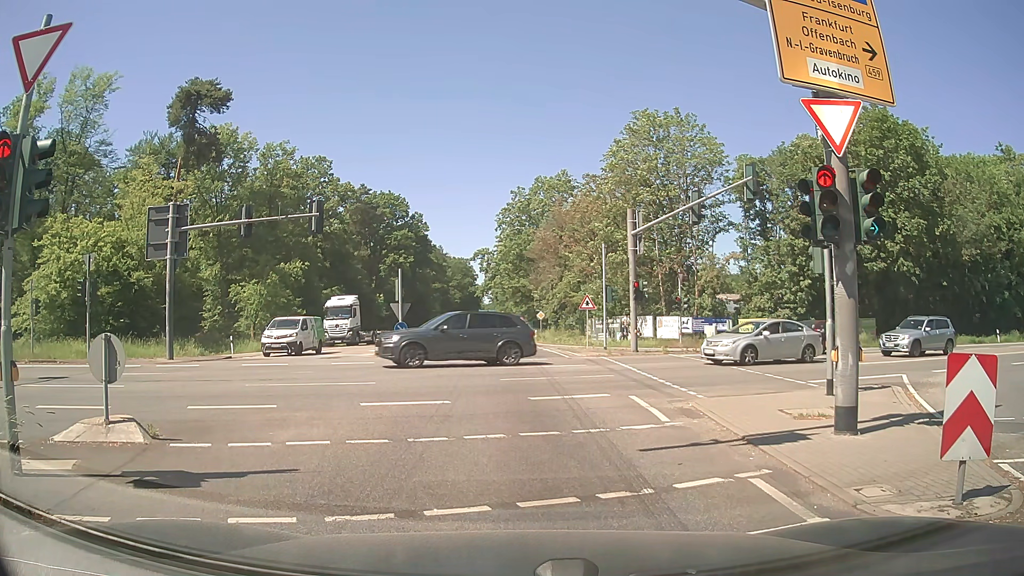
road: secondary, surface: asphalt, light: Day
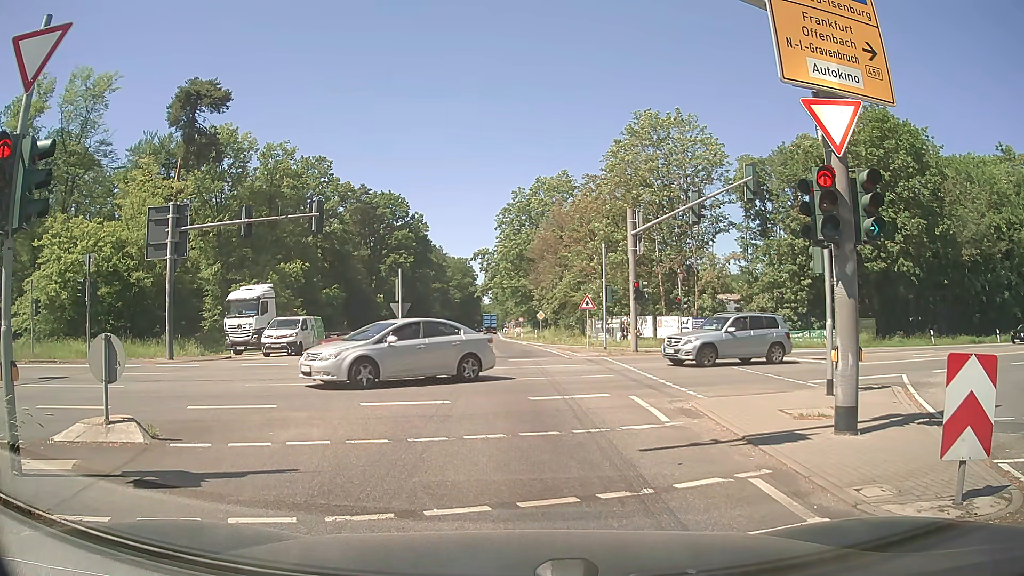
(0.0, 0.0) m; 0°
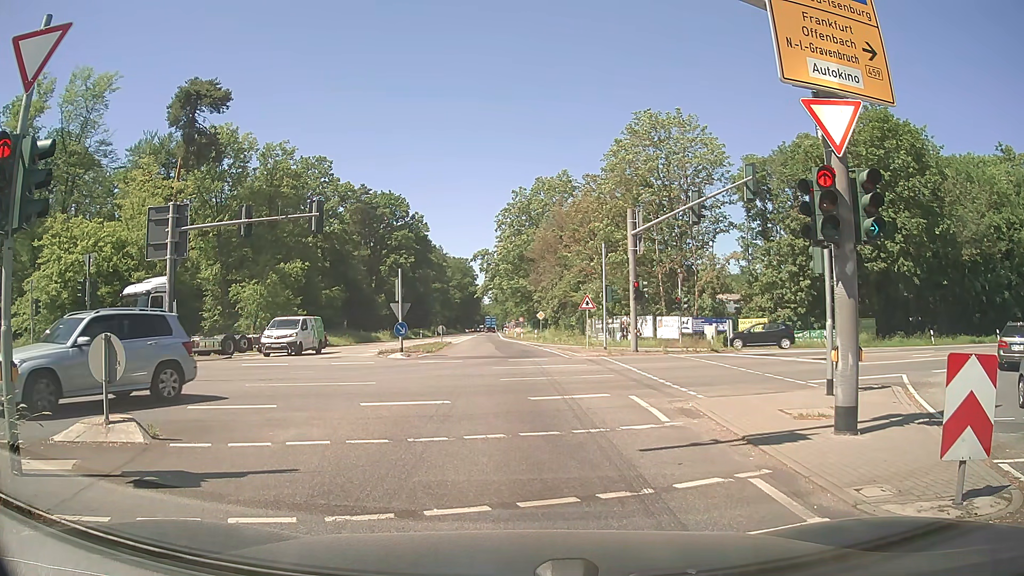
(0.0, 0.0) m; 0°
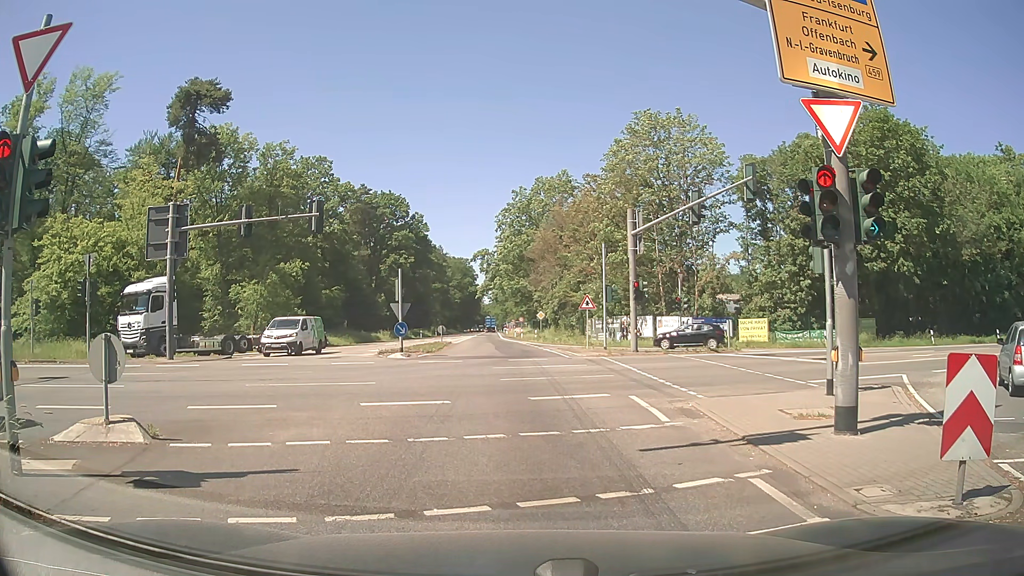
(0.0, 0.0) m; 0°
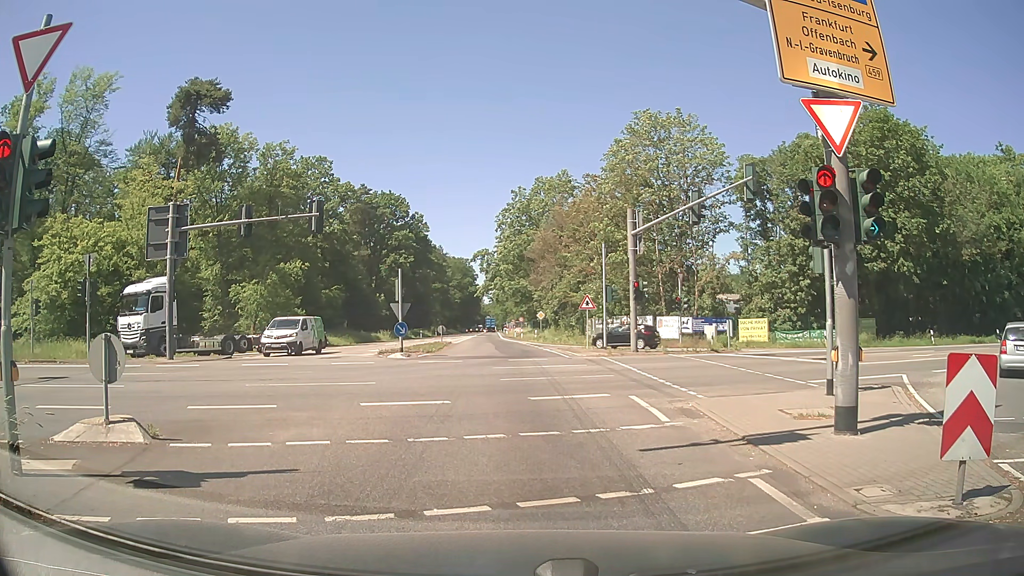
(0.0, 0.0) m; 0°
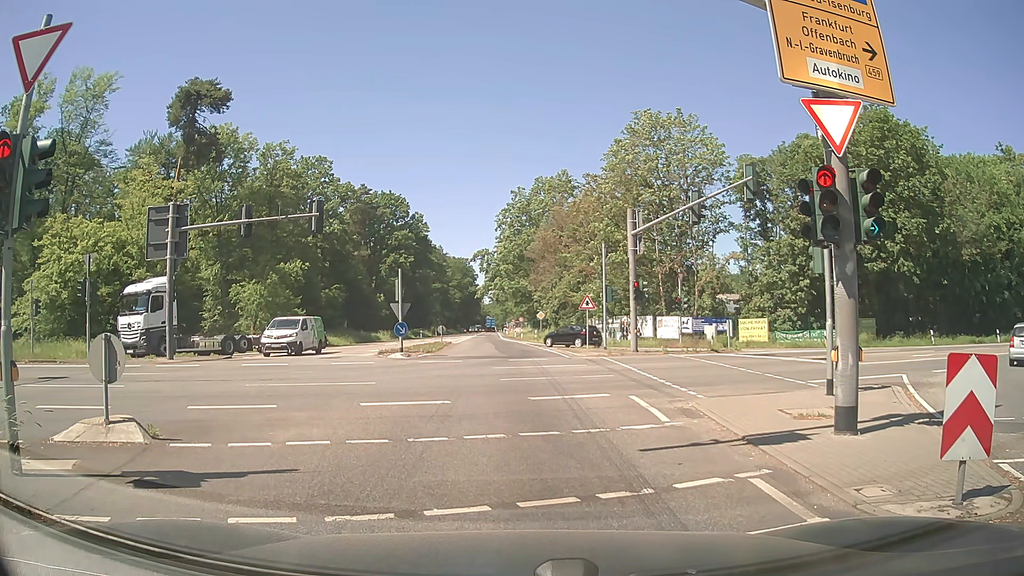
(0.0, 0.0) m; 0°
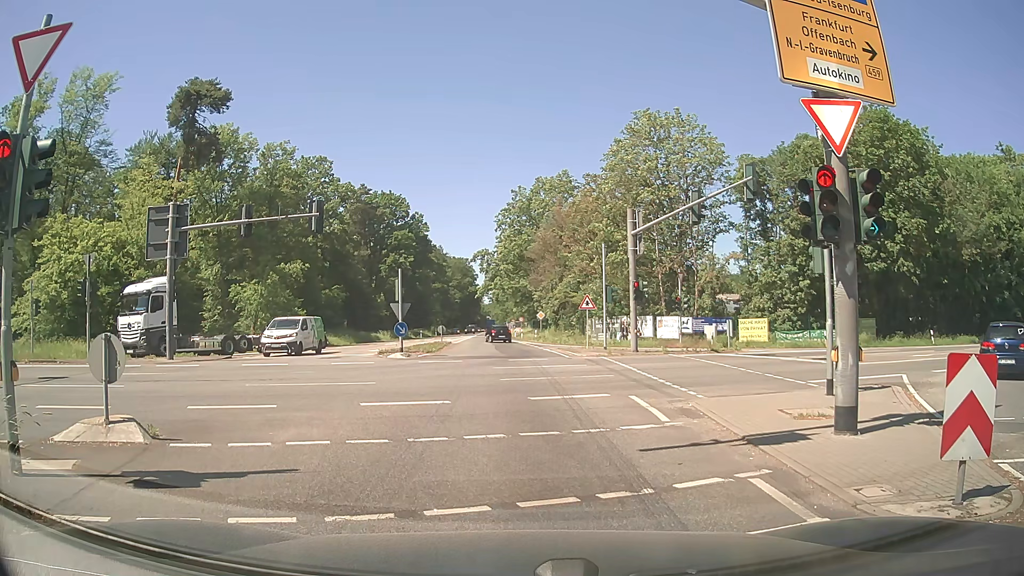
(0.0, 0.0) m; 0°
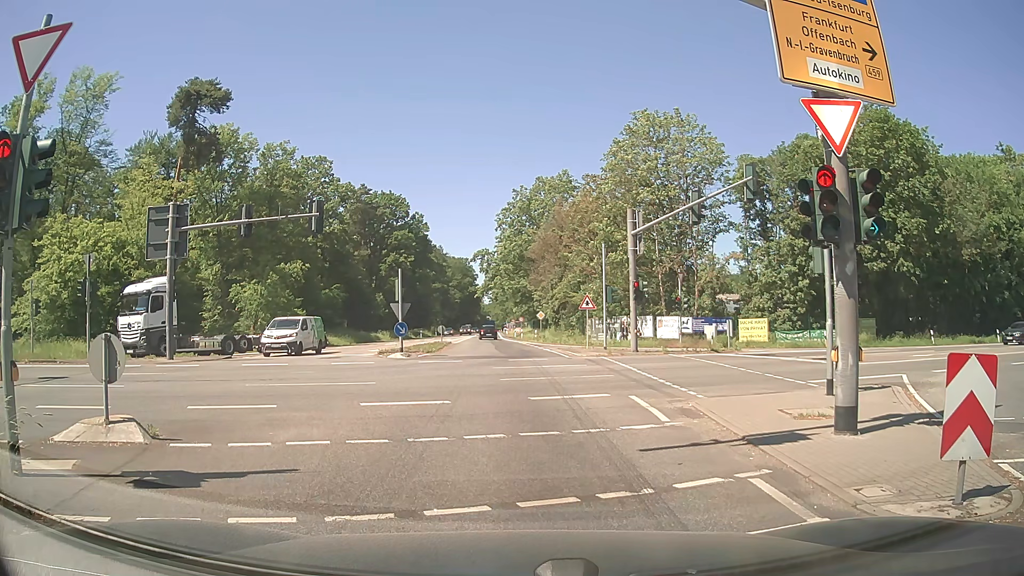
(0.0, 0.0) m; 0°
